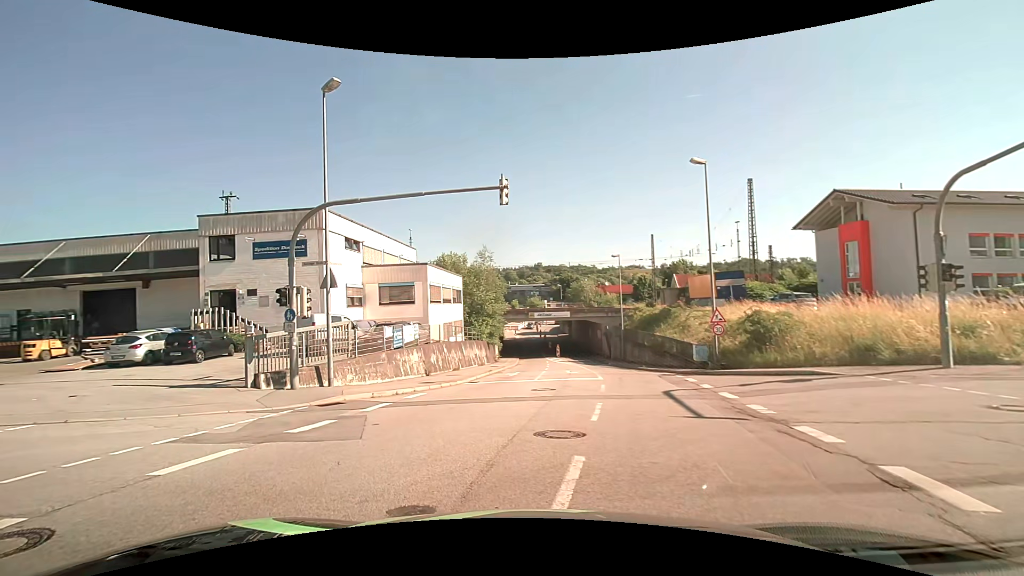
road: tertiary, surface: asphalt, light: Day
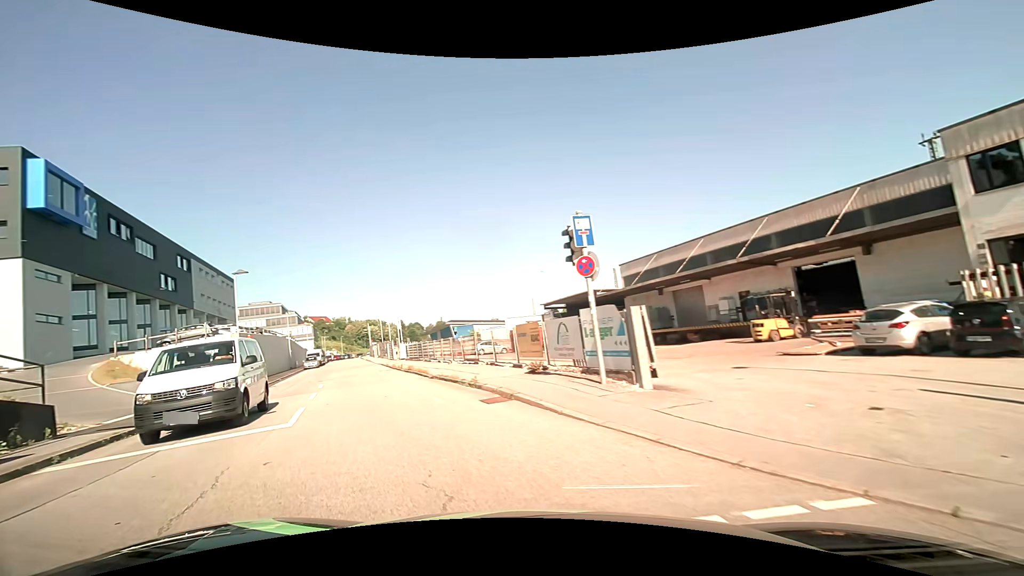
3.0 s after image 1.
(-5.8, +7.8) m; -70°
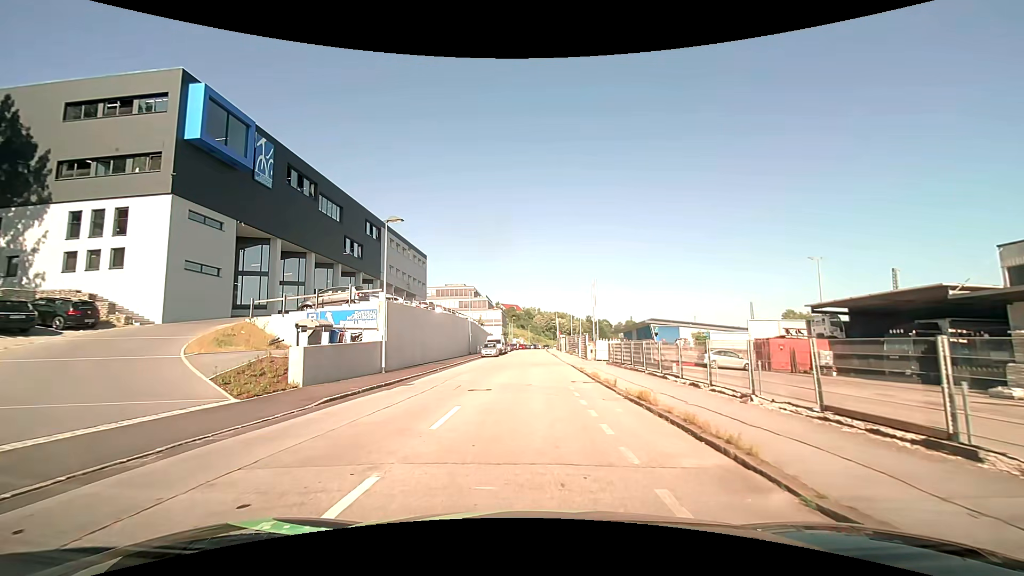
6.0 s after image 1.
(-4.2, +13.9) m; -22°
(0, +10) (0, +20) (0, +30) (0, +40) (0, +50) (0, +60) (0, +70) (-1, +80) (-1, +90) (-1, +100) m
